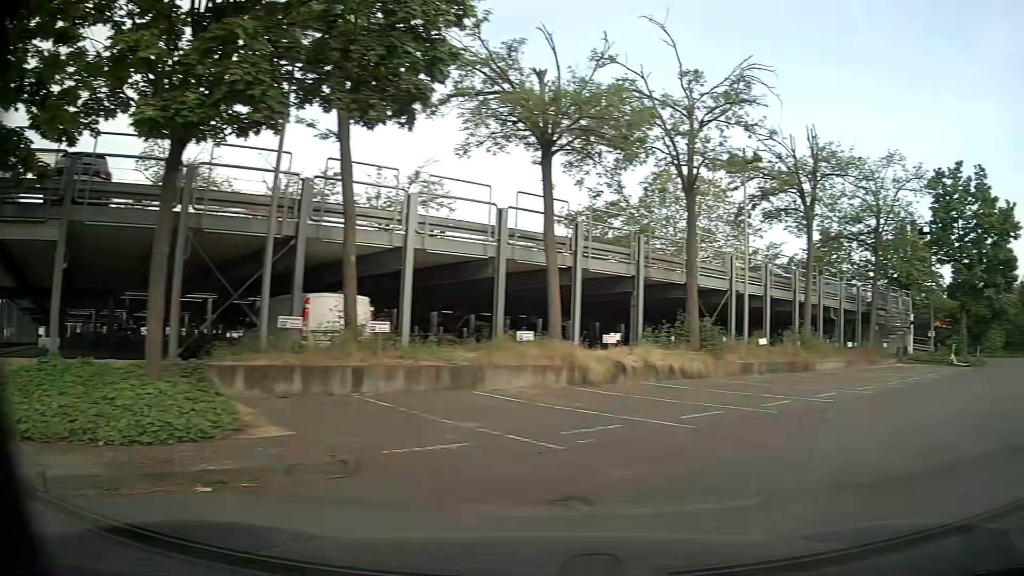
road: service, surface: paving_stones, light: Day
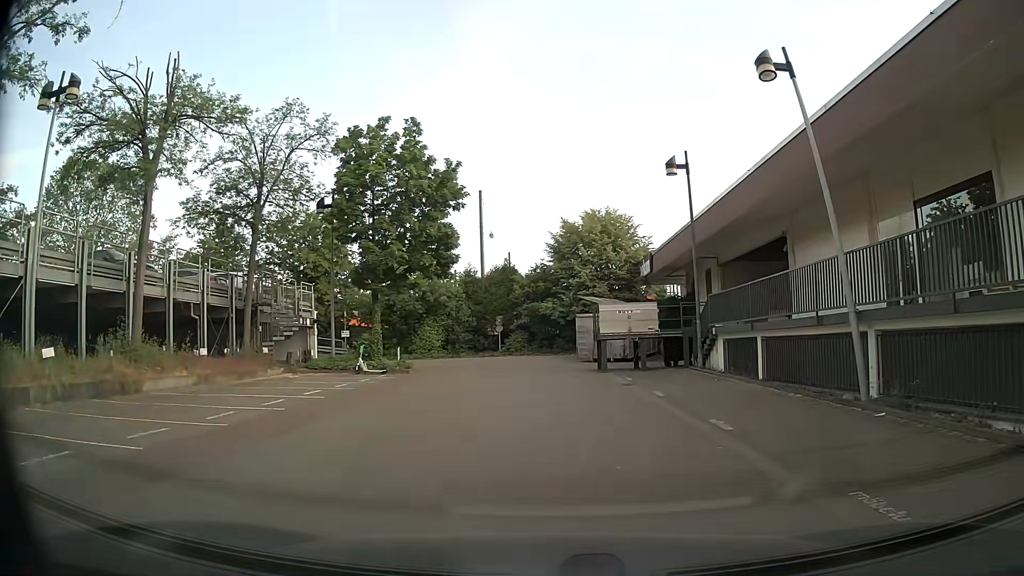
(+4.9, +6.6) m; +53°
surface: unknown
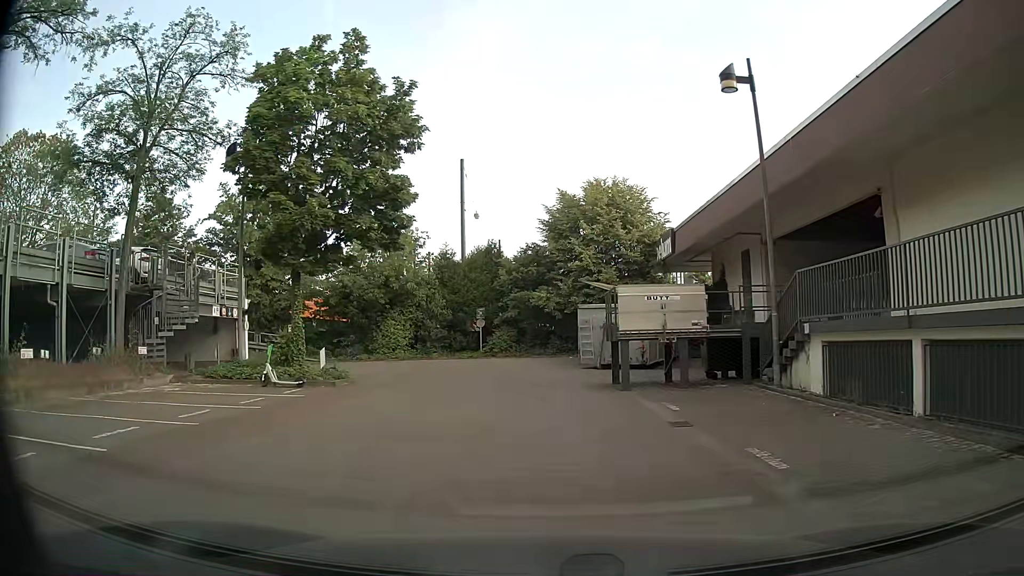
(0.0, +8.1) m; 0°
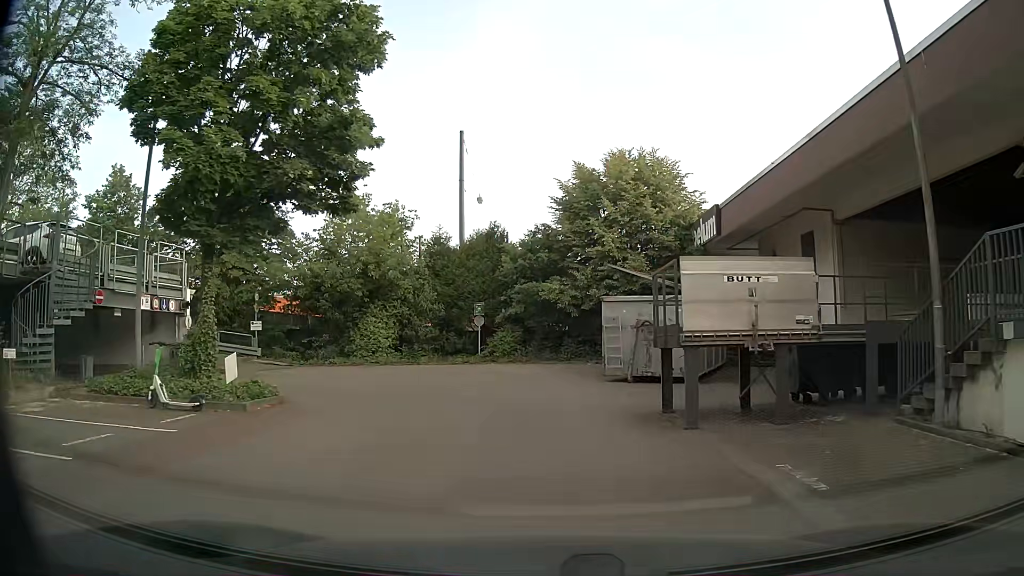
(0.0, +5.9) m; 0°
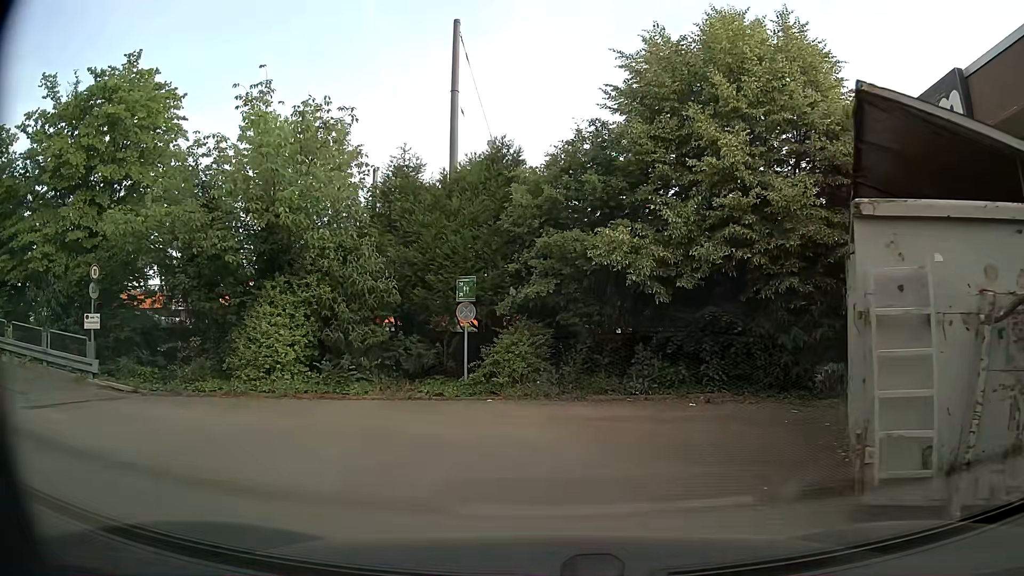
(-0.4, +13.5) m; -3°
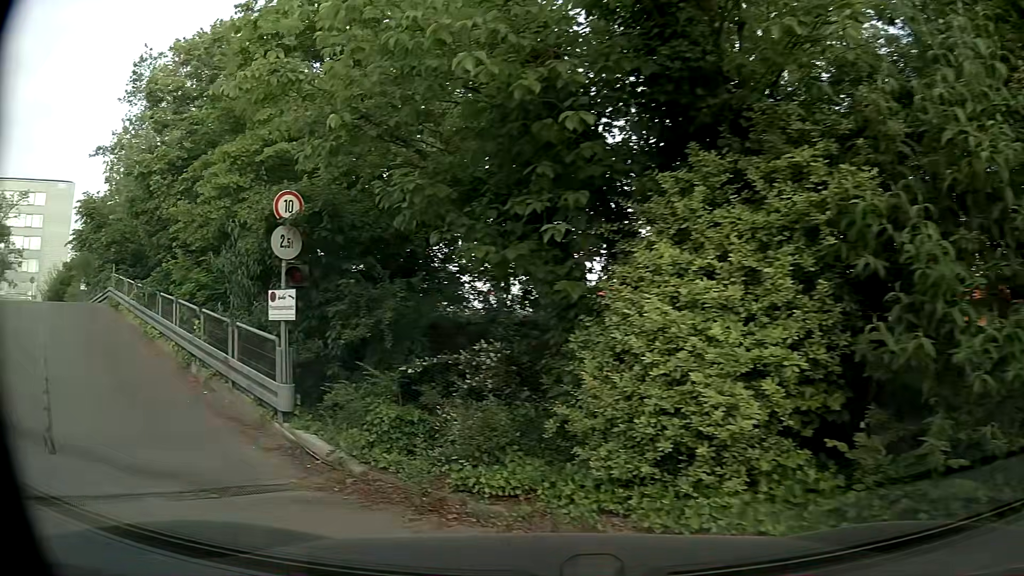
(-2.1, +10.4) m; -41°
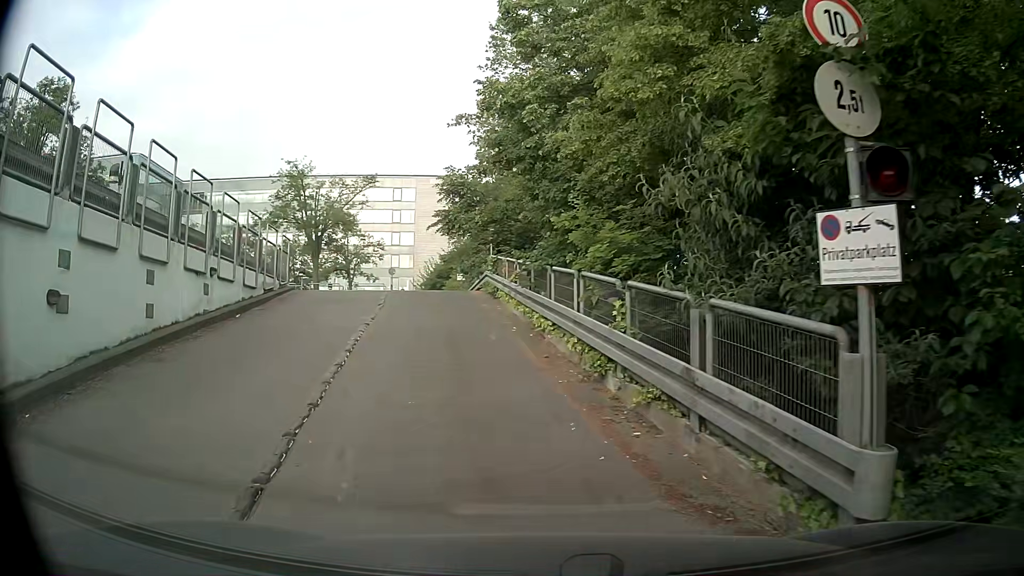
(-1.6, +4.9) m; -34°
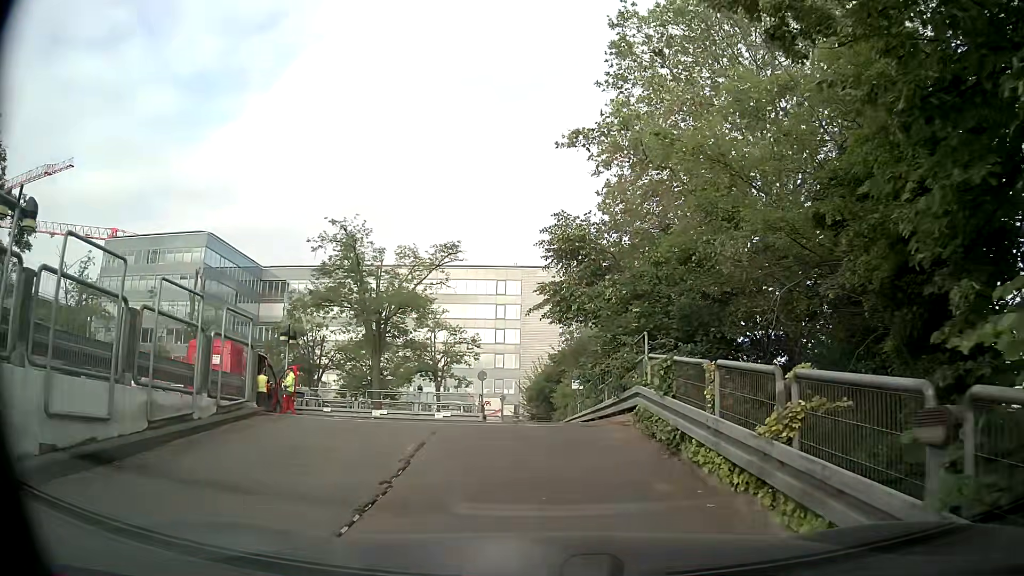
(-1.6, +10.7) m; -11°
